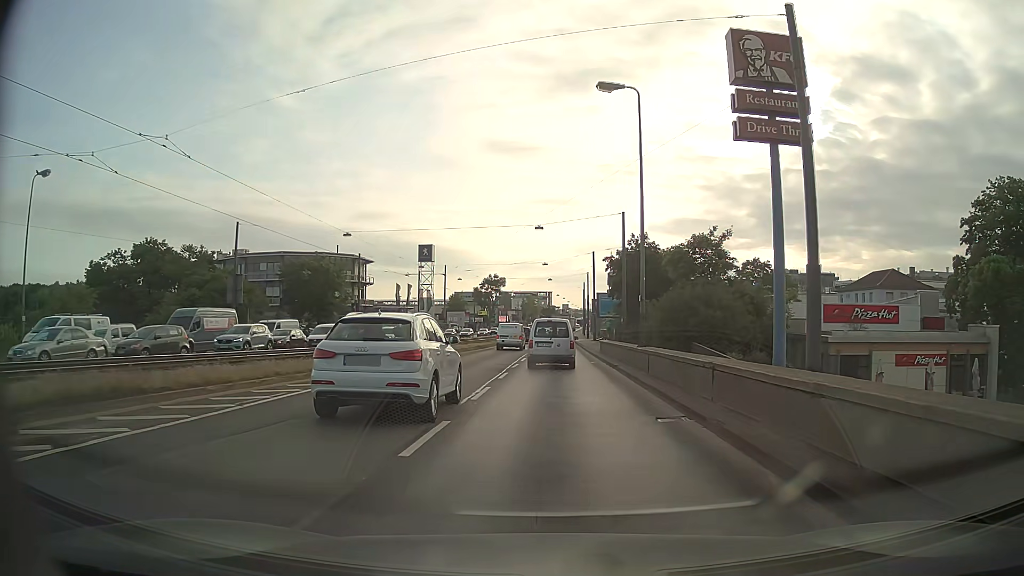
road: primary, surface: asphalt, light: Day
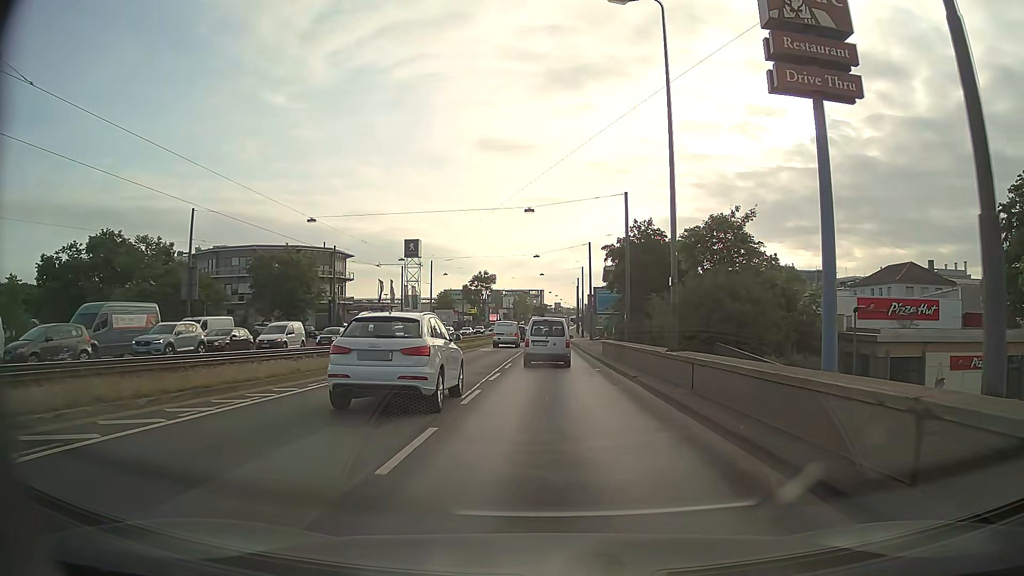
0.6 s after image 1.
(+0.1, +7.1) m; 0°
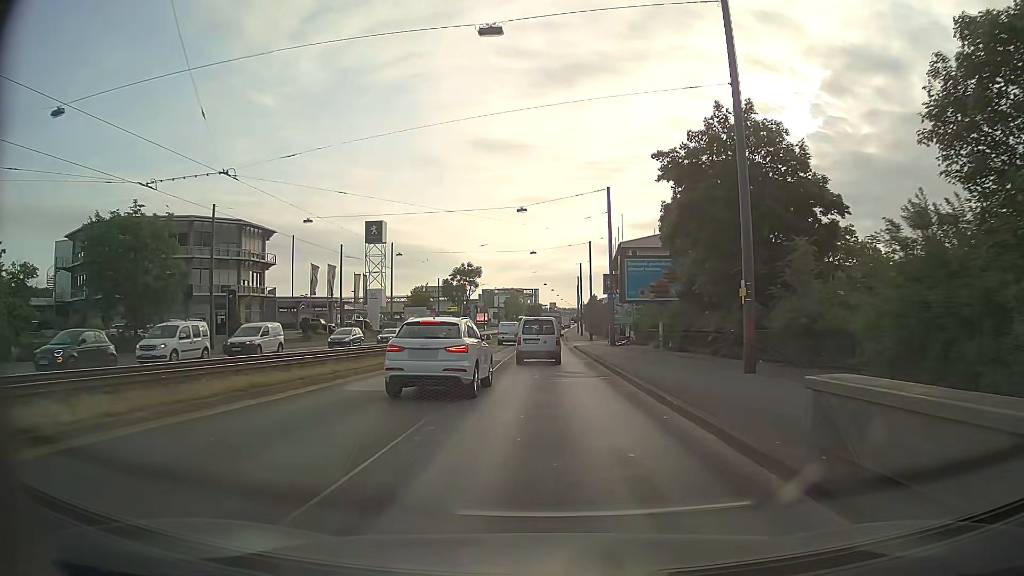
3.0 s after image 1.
(+0.3, +28.9) m; 0°
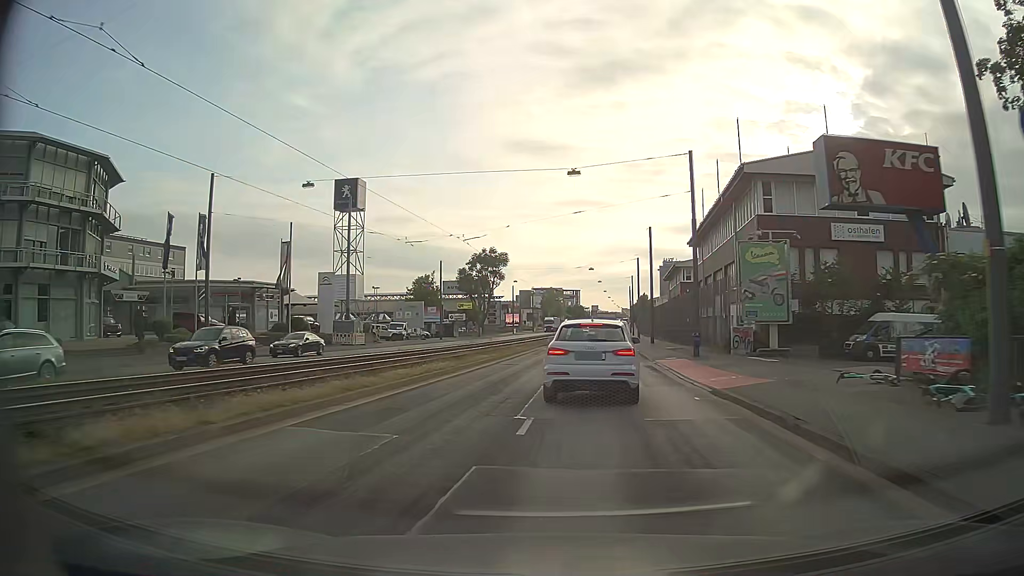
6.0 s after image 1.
(-0.4, +37.7) m; -3°
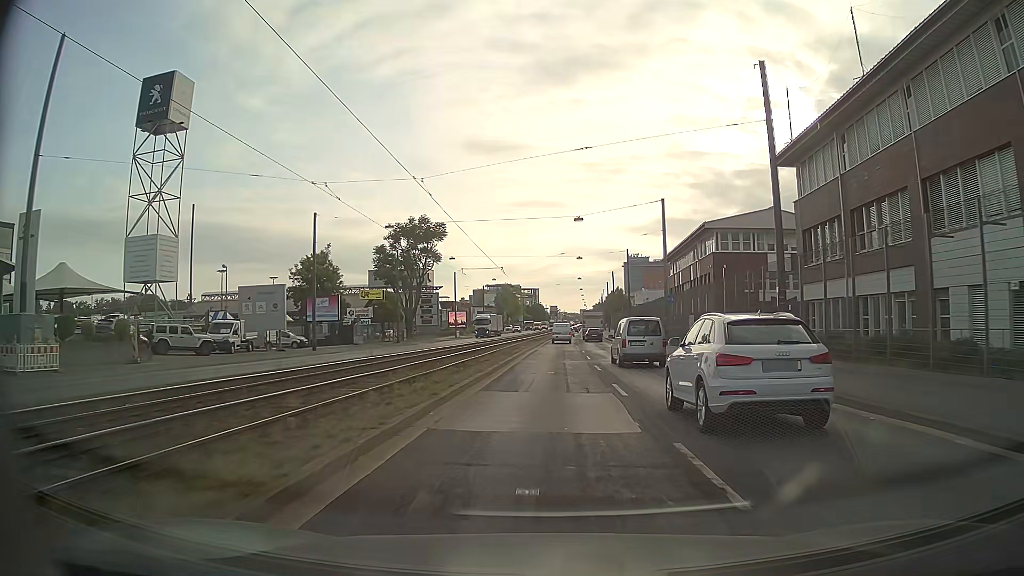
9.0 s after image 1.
(+0.4, +40.1) m; +4°
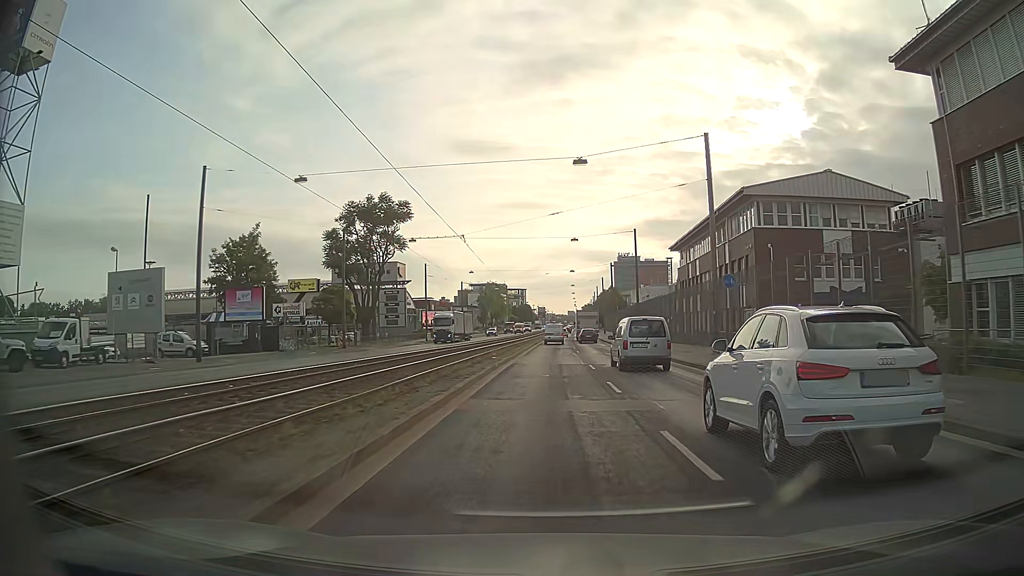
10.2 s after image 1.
(+0.2, +17.1) m; +1°
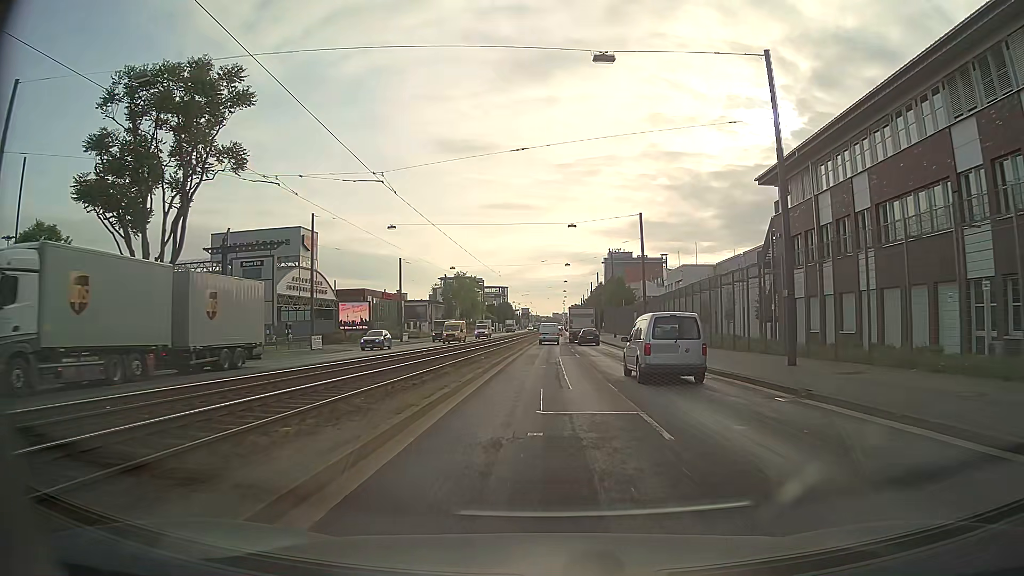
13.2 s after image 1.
(+0.2, +42.7) m; +1°
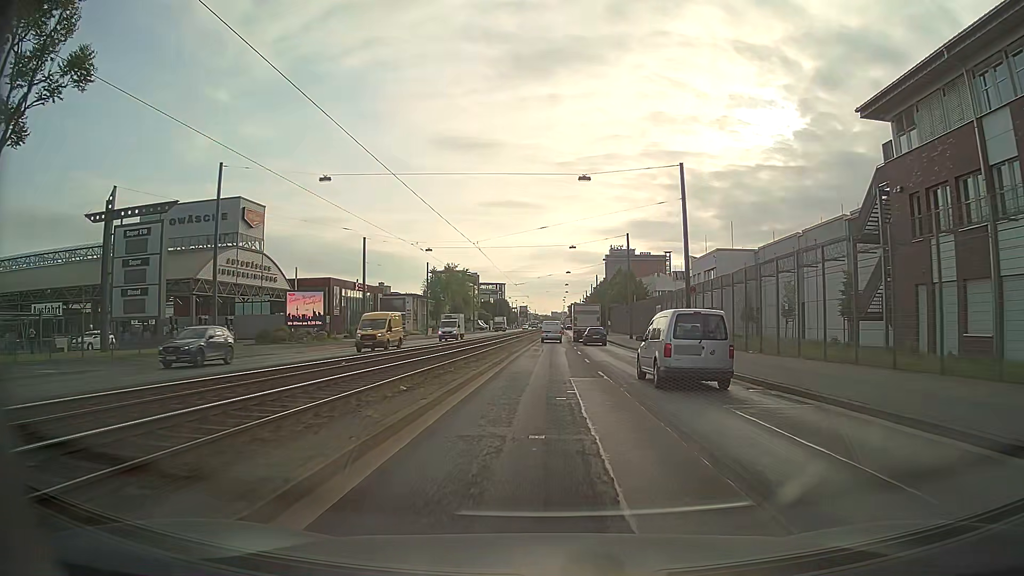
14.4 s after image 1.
(0.0, +16.8) m; 0°
(0, +10) (0, +20) (0, +30) (0, +40) (+1, +50) (+1, +60) (+1, +70) (+1, +80) (+2, +90) (+2, +100) m
